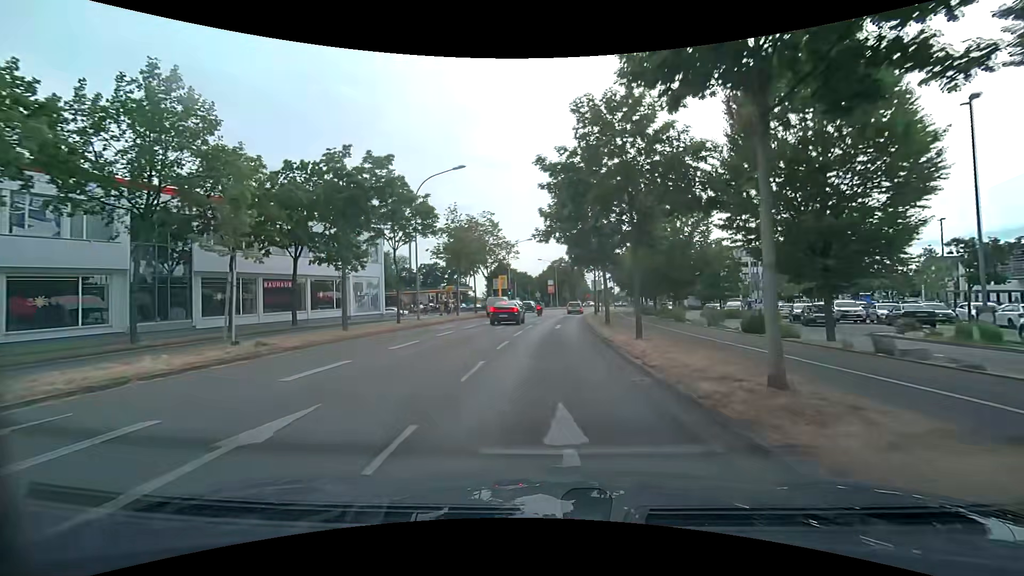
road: primary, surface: asphalt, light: Day
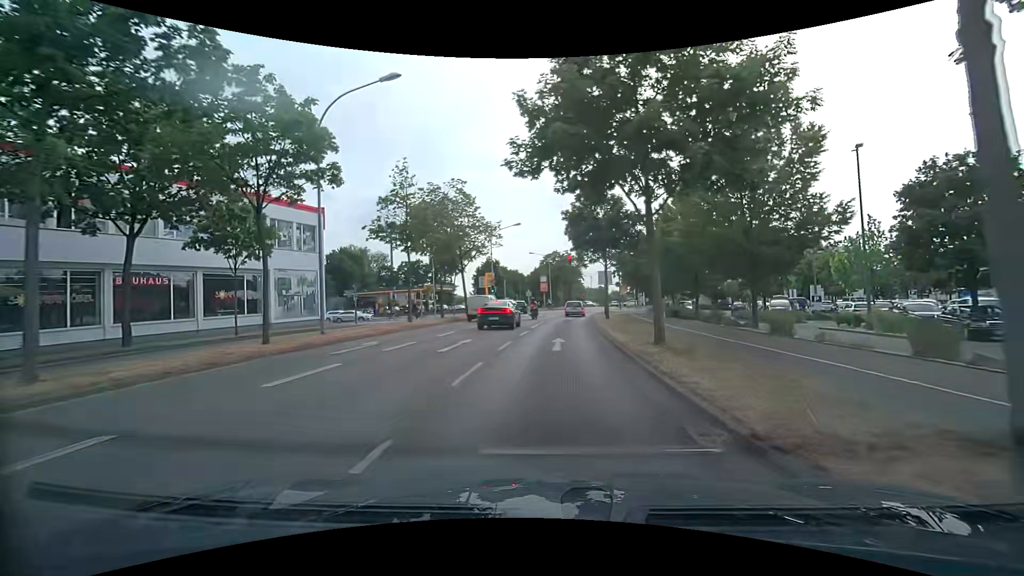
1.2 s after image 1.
(+0.2, +12.4) m; +1°
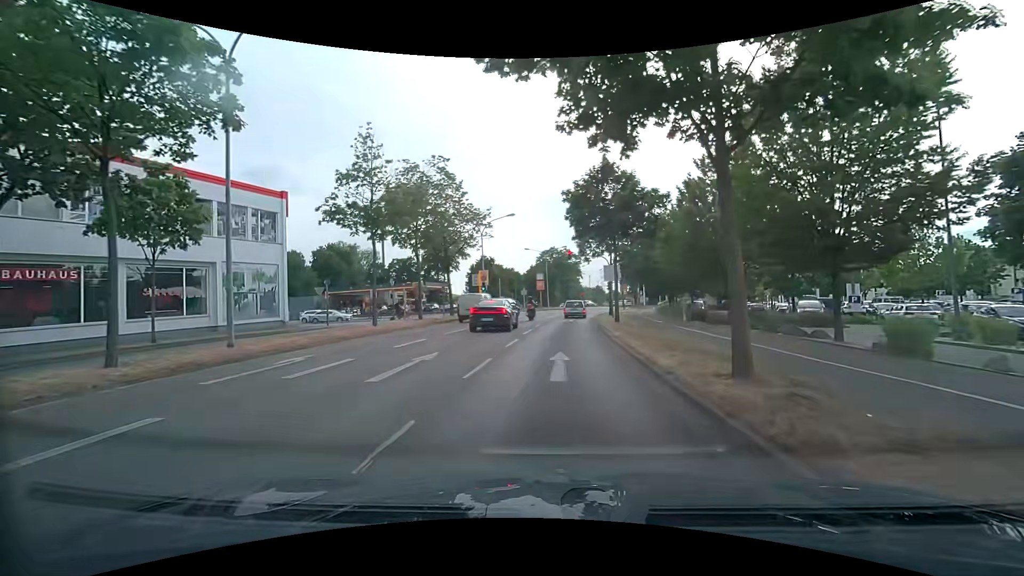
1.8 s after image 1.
(0.0, +5.2) m; +1°
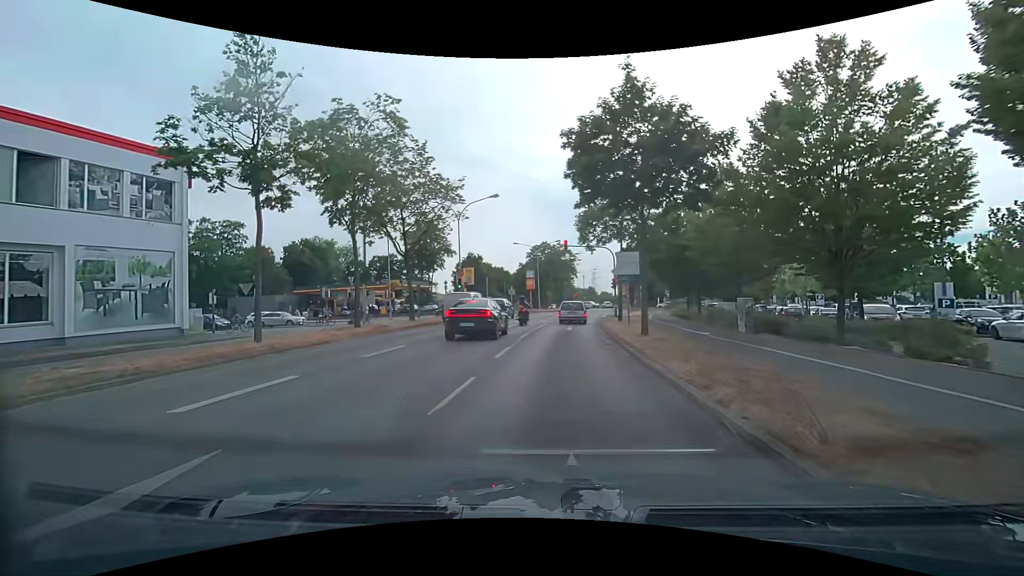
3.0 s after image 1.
(0.0, +8.6) m; 0°
